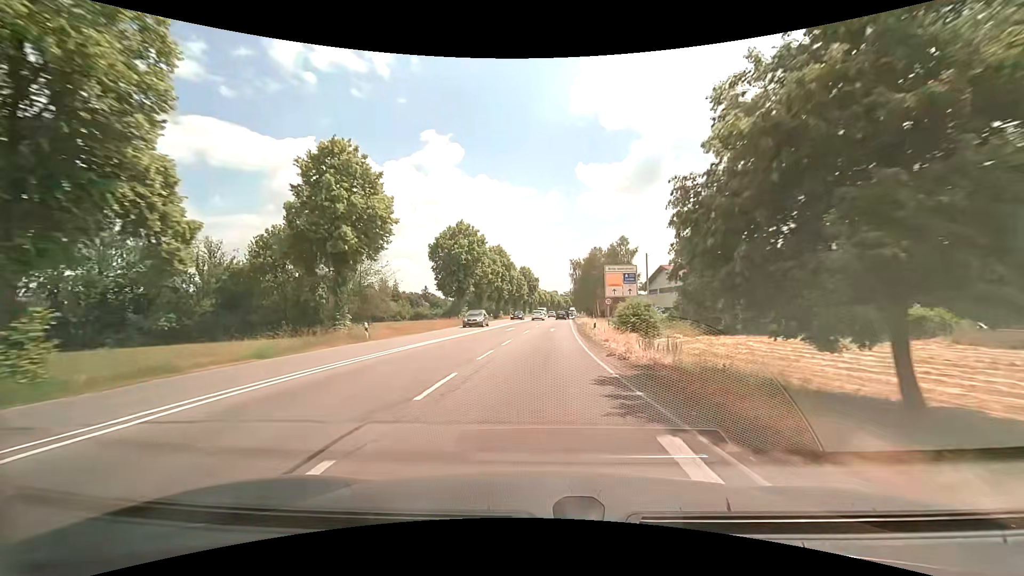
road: secondary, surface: asphalt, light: Day
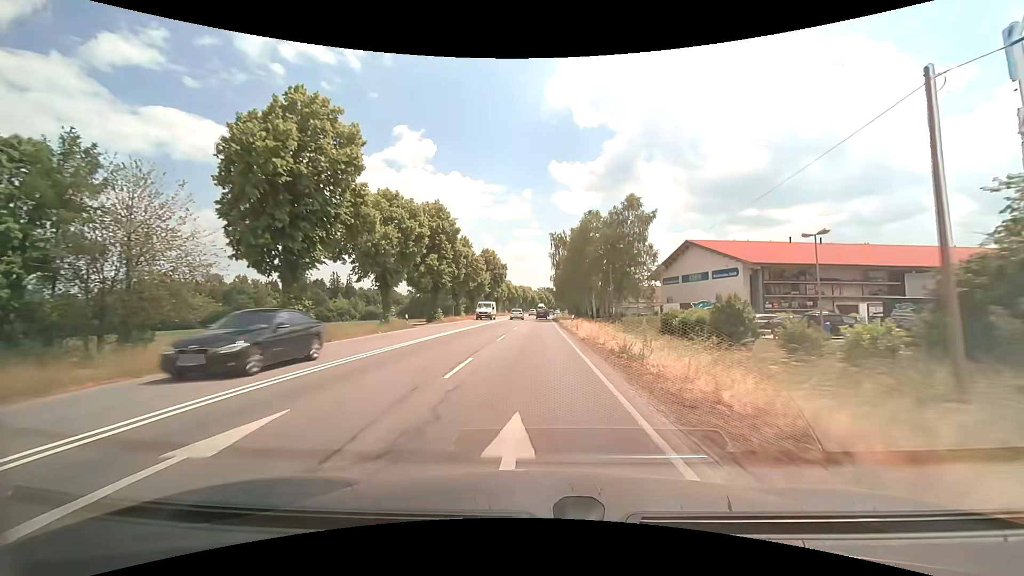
(+1.0, +33.0) m; +3°
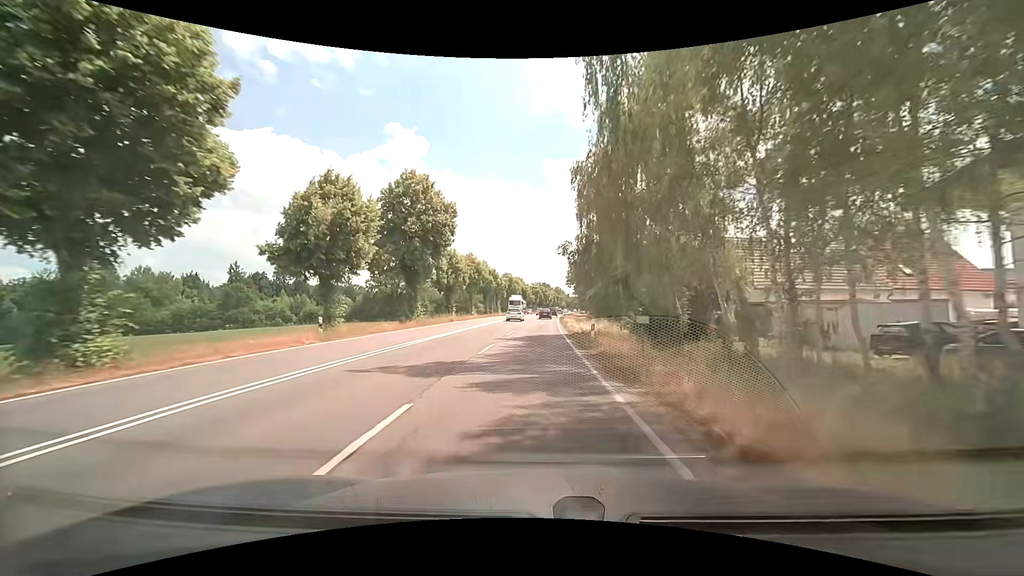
(+0.4, +54.2) m; +1°
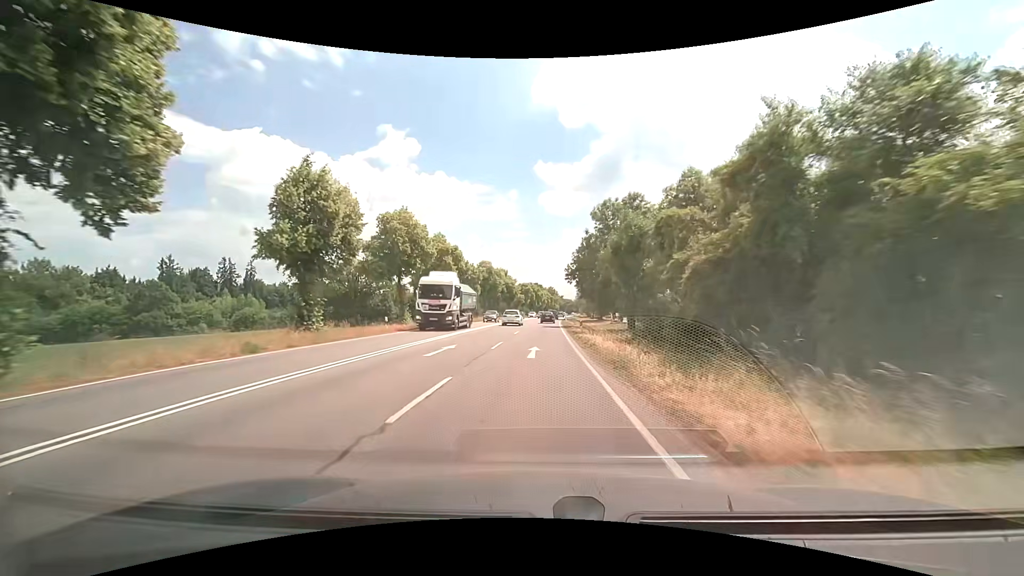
(+0.3, +33.0) m; +2°
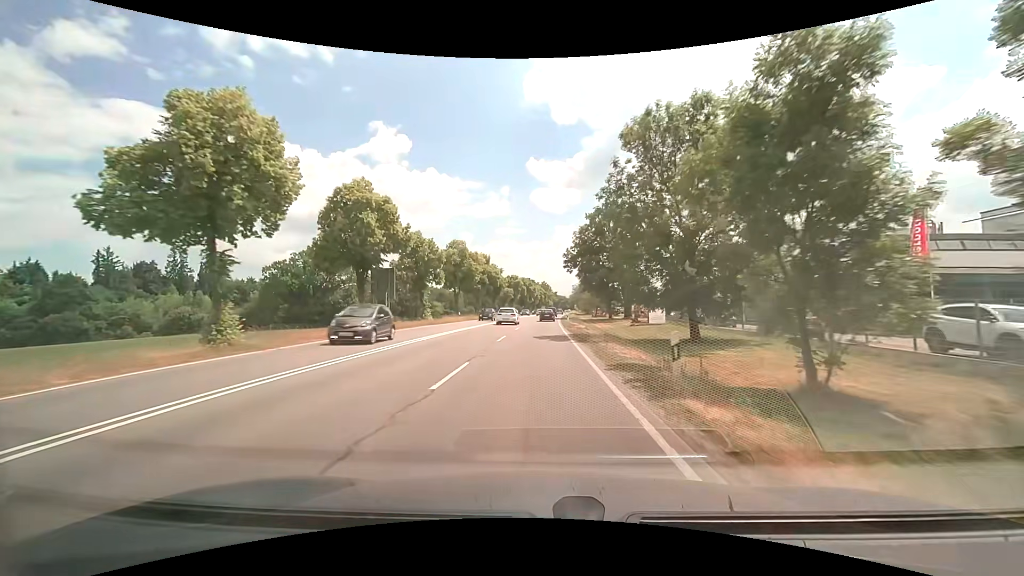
(-0.1, +21.5) m; 0°
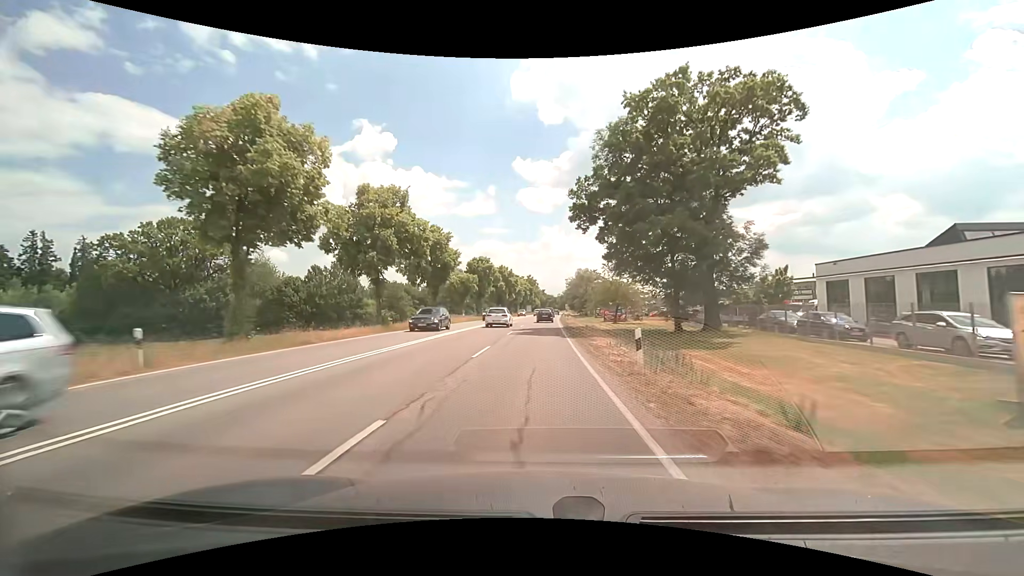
(+0.5, +42.0) m; +1°
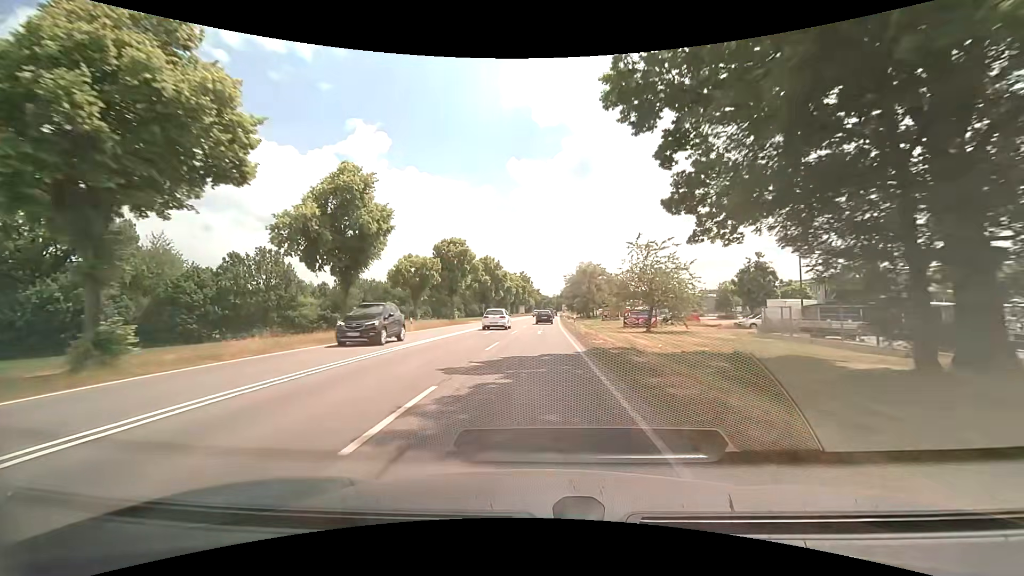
(+0.2, +21.3) m; +1°
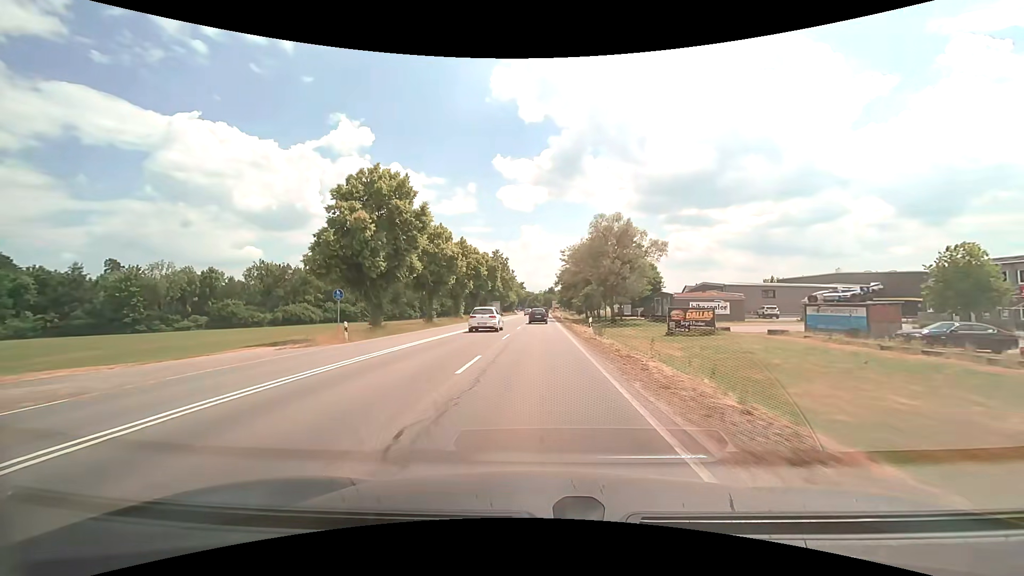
(+0.7, +54.3) m; +2°
(0, +10) (0, +20) (0, +30) (0, +40) (0, +50) (+1, +60) (+1, +70) (+1, +80) (+1, +90) (+1, +100) m
